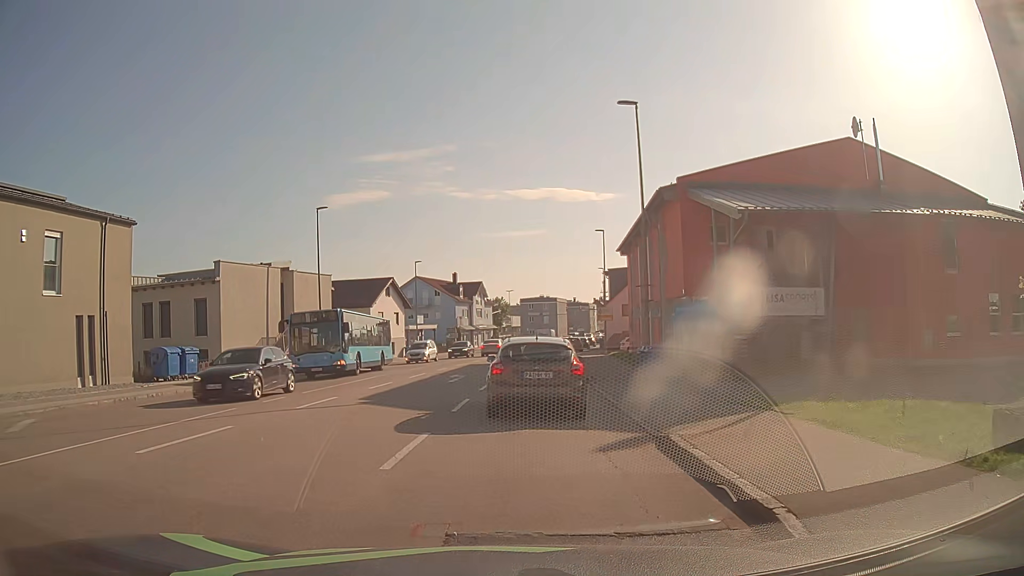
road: tertiary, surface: asphalt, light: Day
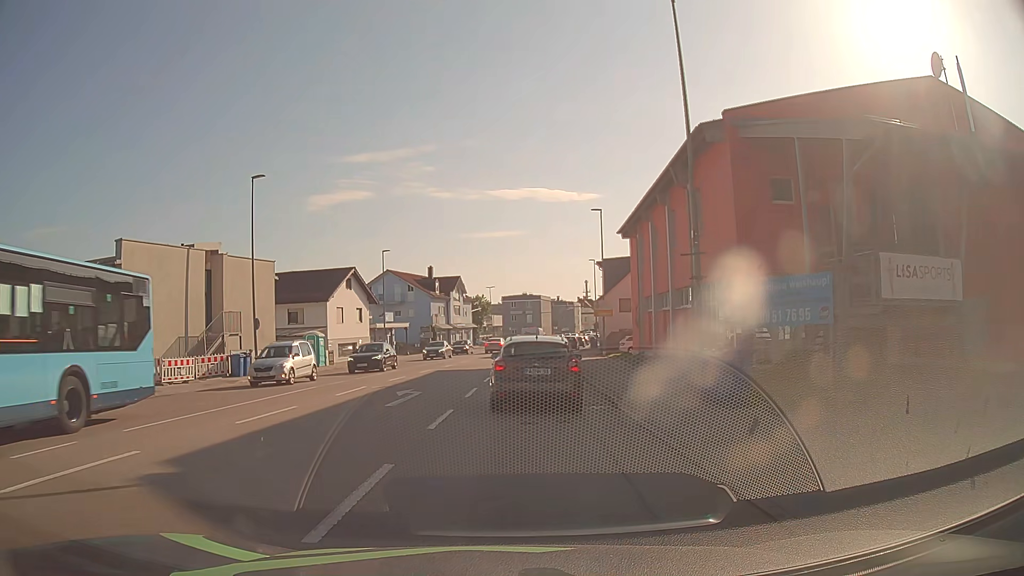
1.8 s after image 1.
(+0.2, +9.0) m; +3°
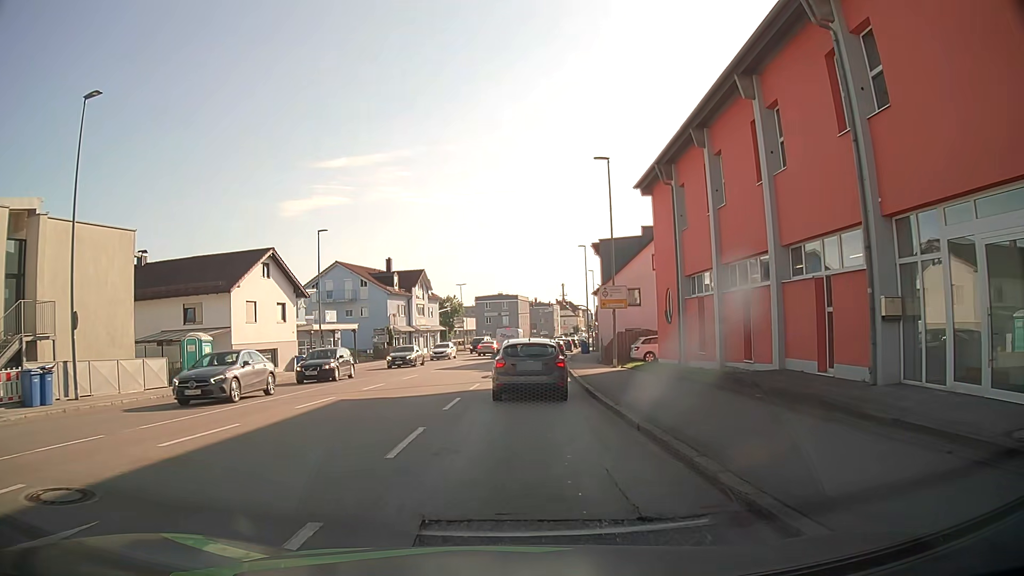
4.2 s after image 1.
(+0.2, +14.5) m; +1°
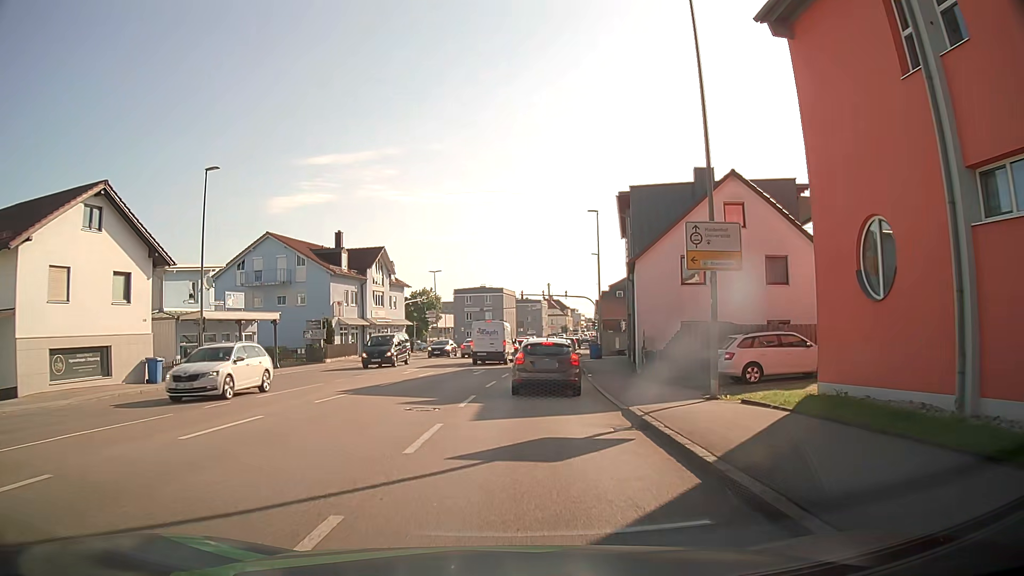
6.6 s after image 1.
(+0.5, +18.0) m; +2°
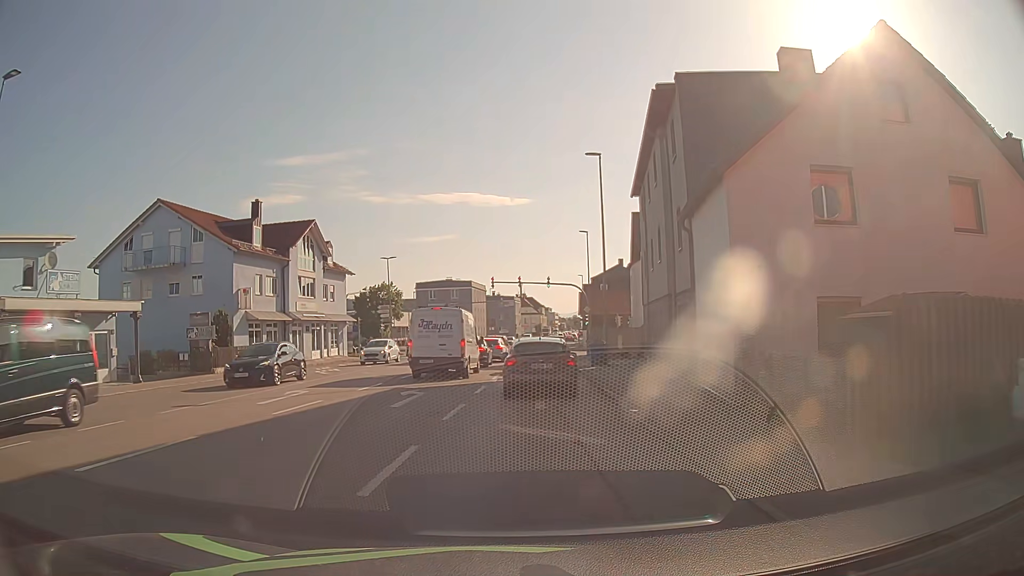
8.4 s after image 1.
(+0.4, +14.5) m; +1°
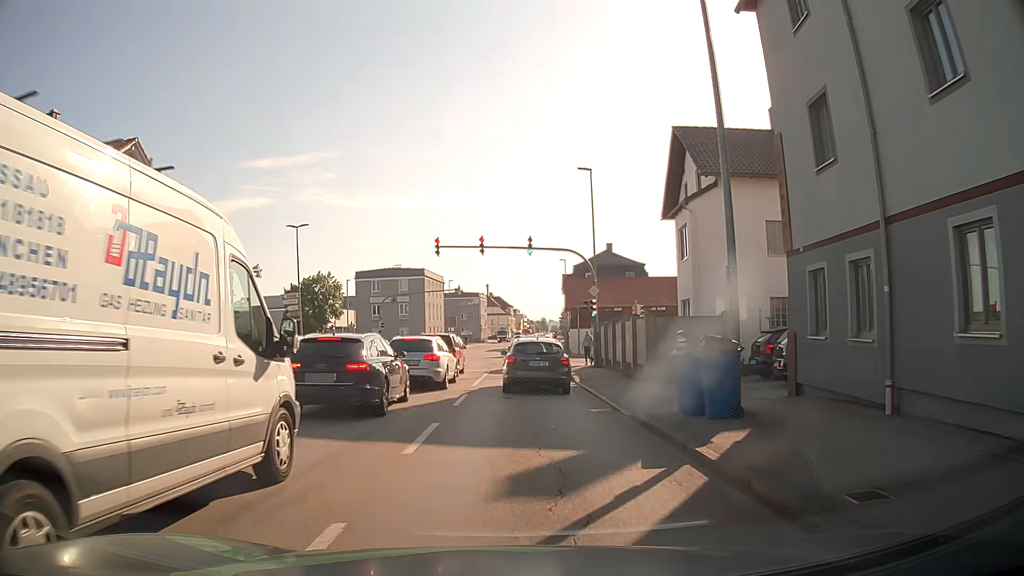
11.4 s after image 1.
(+1.0, +21.7) m; +4°
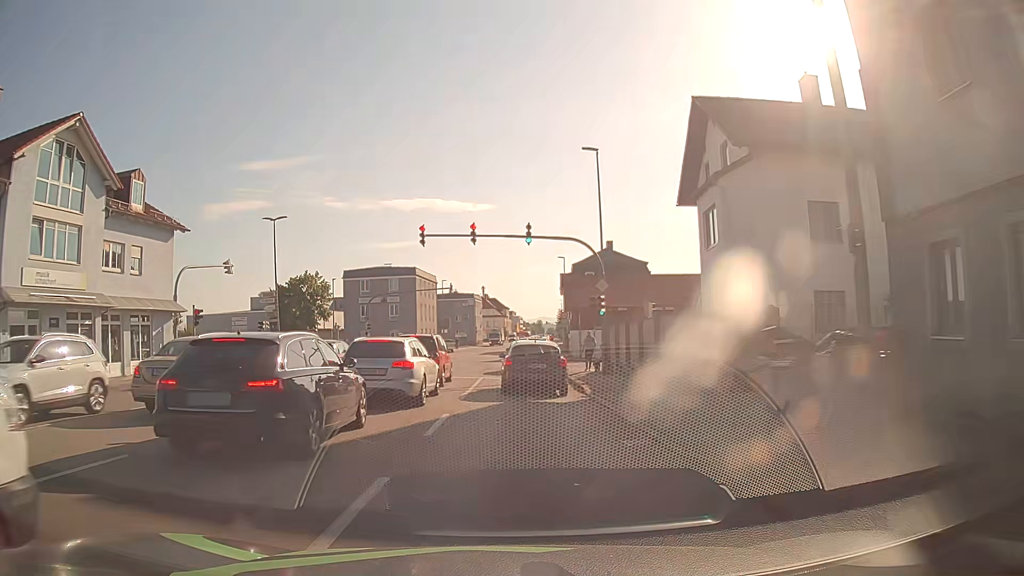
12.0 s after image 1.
(+0.1, +4.3) m; +2°
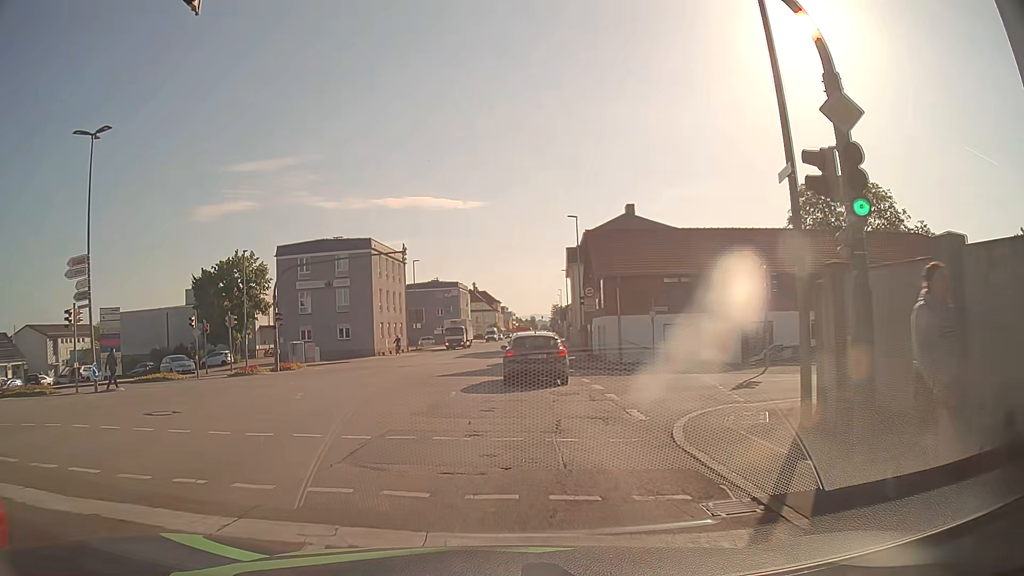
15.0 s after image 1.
(-0.3, +21.8) m; -1°
(0, +10) (0, +20) (+1, +30) (+1, +40) (+2, +50) (+2, +60) (+2, +70) (+2, +80) (+2, +90) (+3, +100) m
